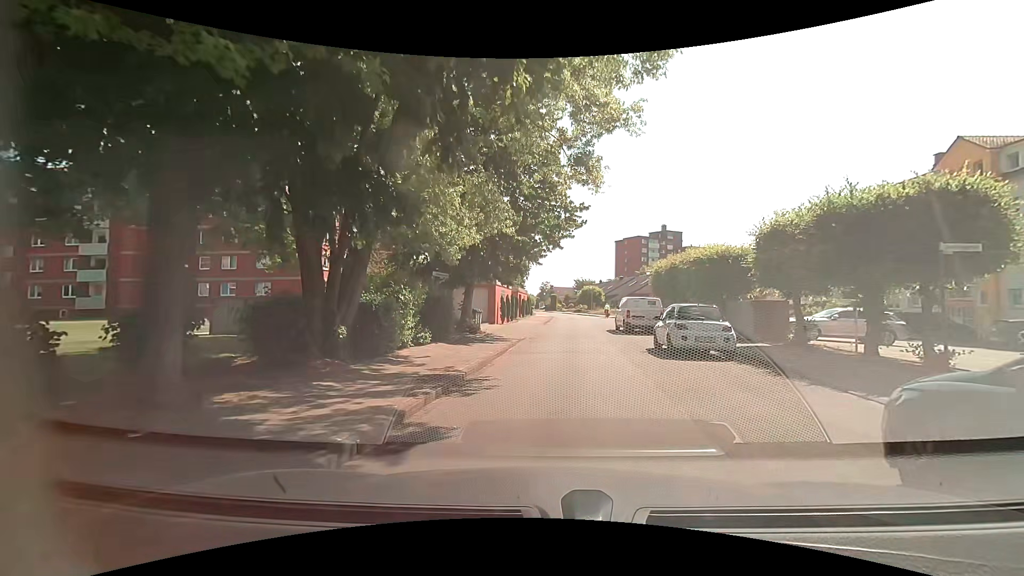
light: Day
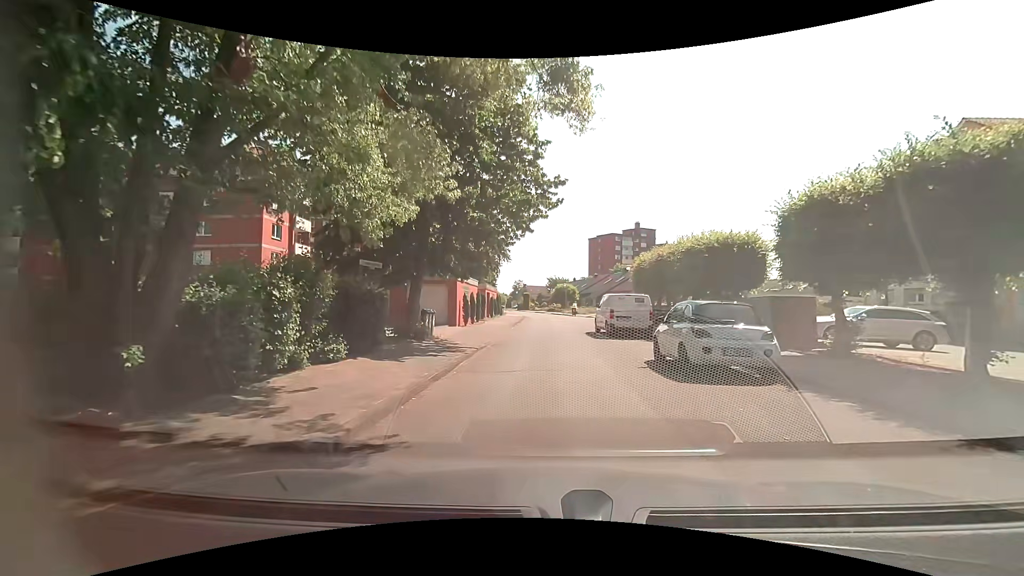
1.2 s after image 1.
(+0.1, +4.4) m; +1°
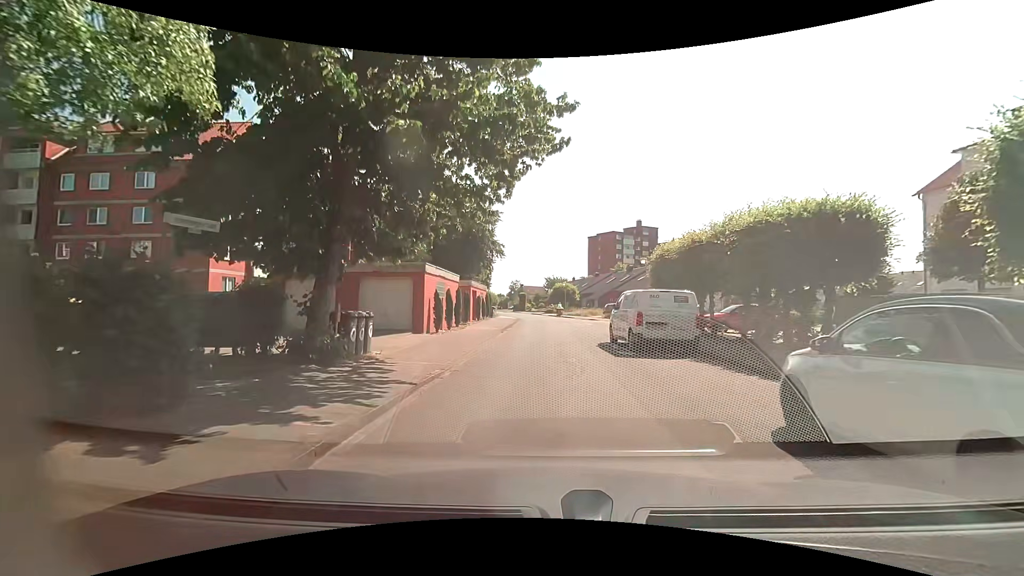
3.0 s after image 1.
(+0.3, +6.8) m; +2°
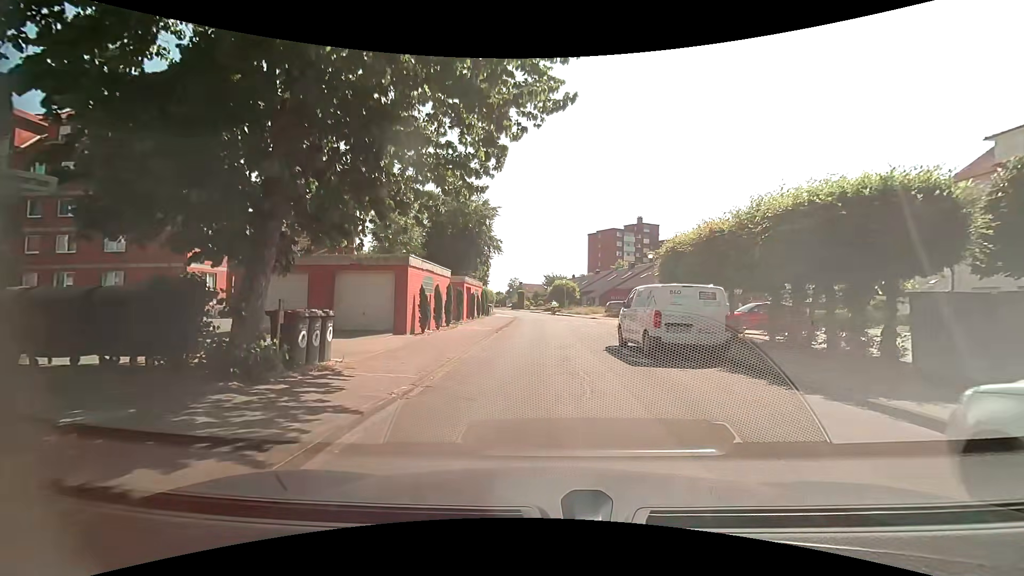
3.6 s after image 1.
(0.0, +2.4) m; -1°
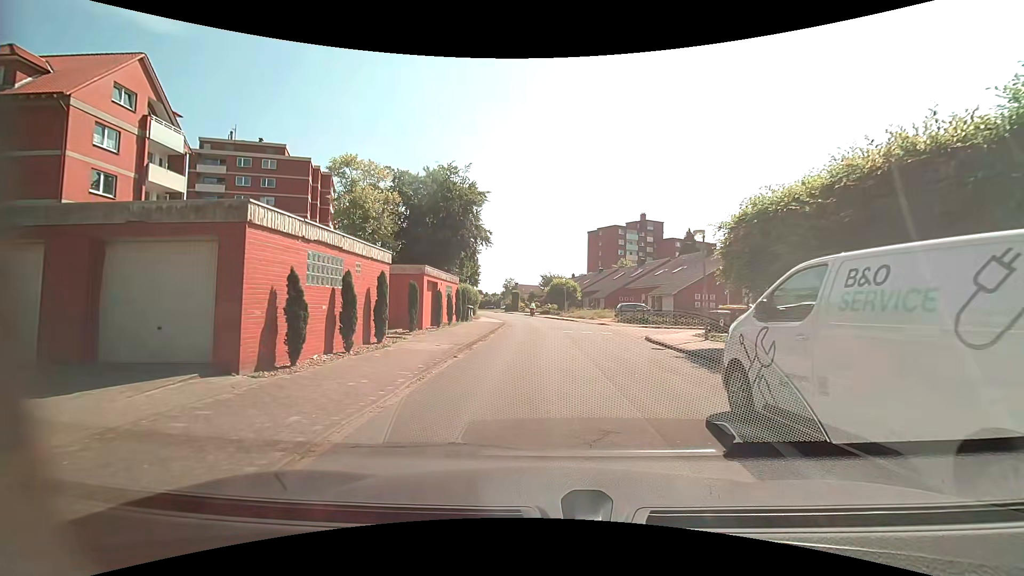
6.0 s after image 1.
(+0.2, +9.8) m; +2°
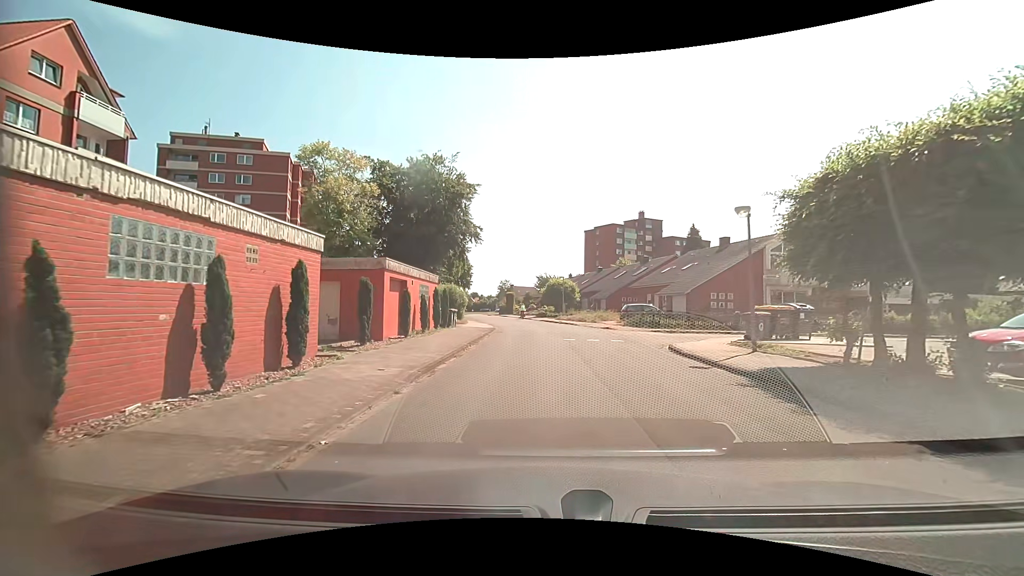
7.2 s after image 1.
(-0.1, +4.8) m; +1°
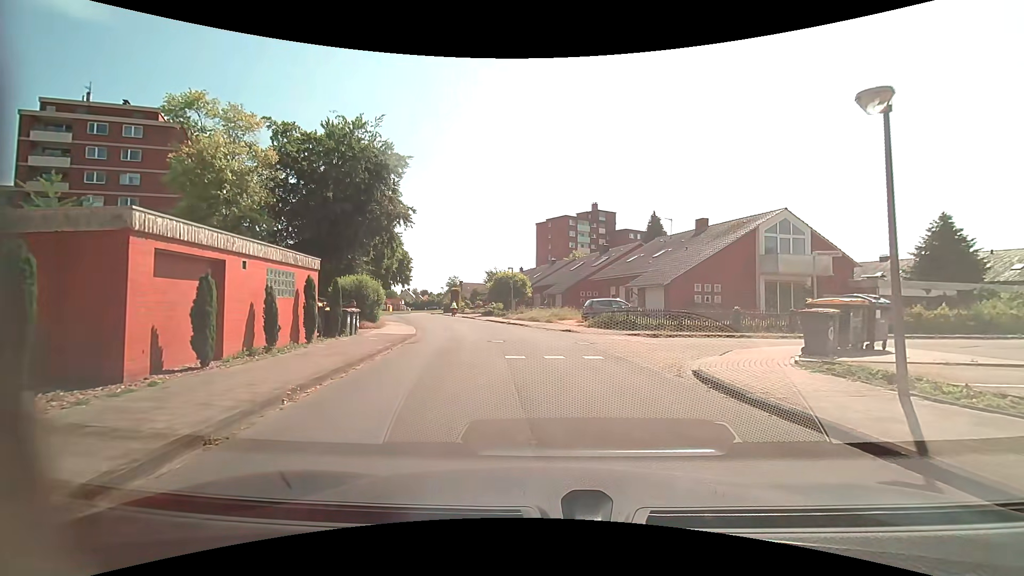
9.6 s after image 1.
(+0.1, +8.2) m; +4°
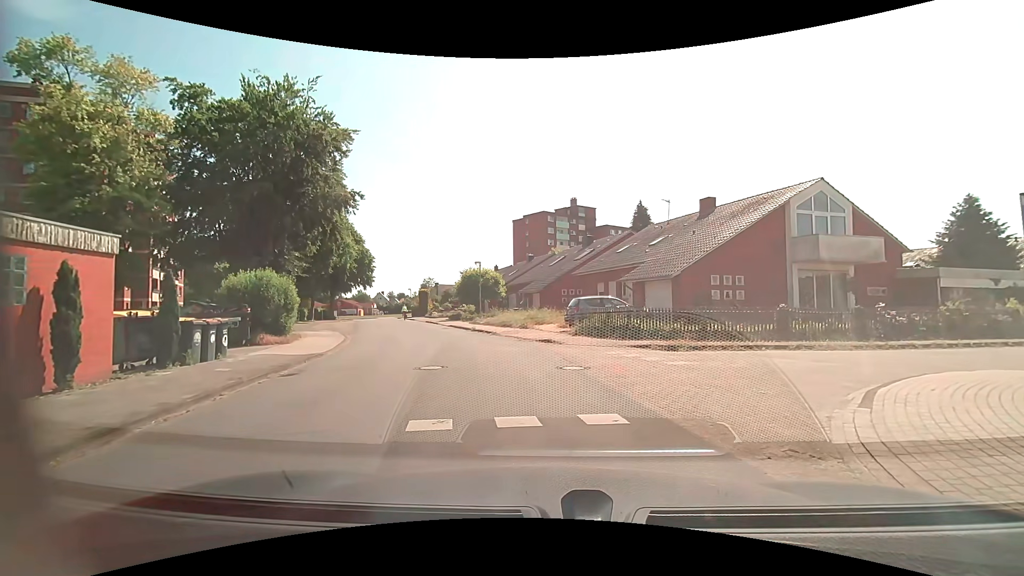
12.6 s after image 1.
(+0.2, +6.8) m; +2°
